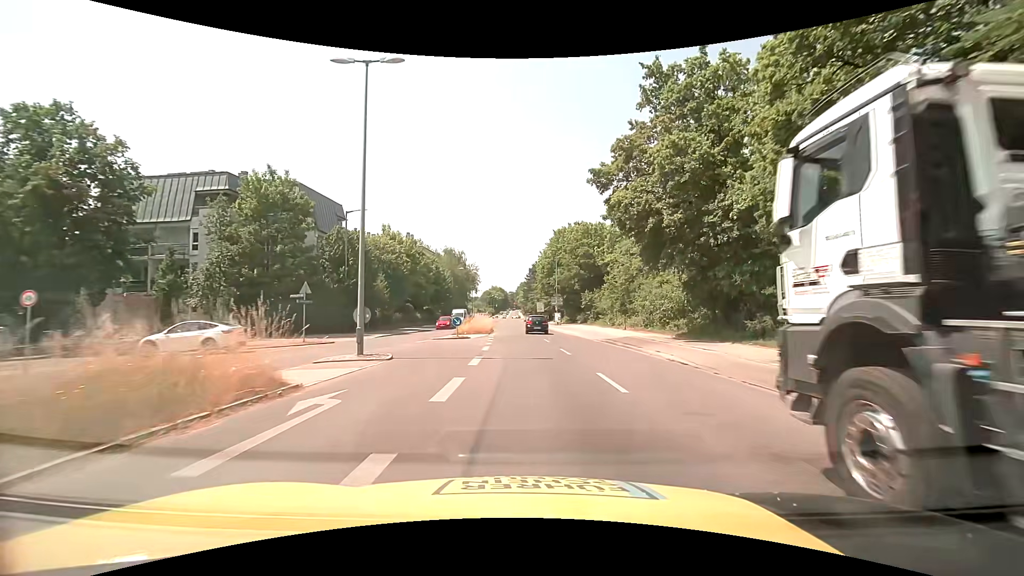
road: secondary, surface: asphalt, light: Day
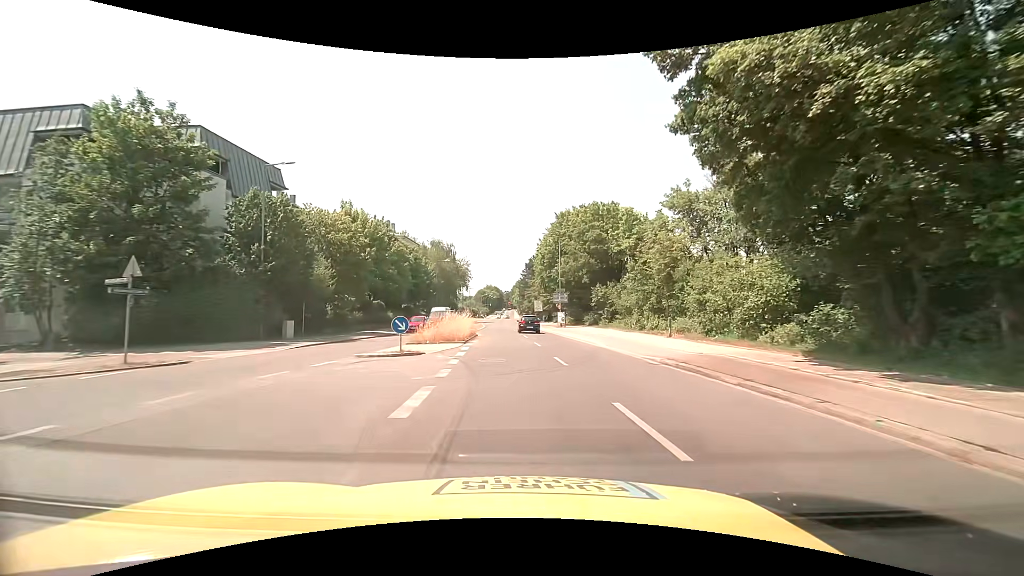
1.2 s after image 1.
(+0.2, +13.3) m; +1°
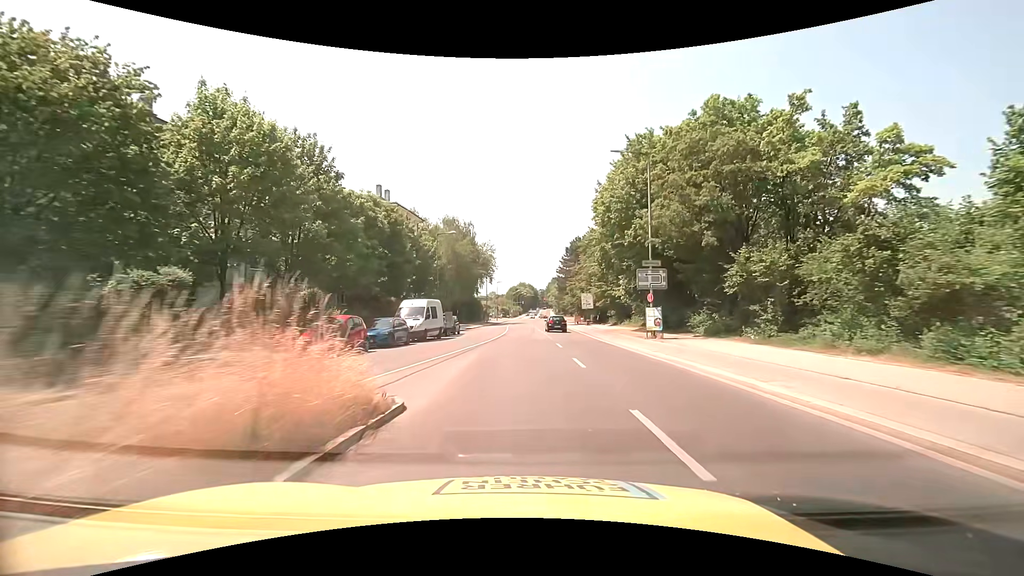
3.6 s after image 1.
(-0.8, +27.7) m; -4°
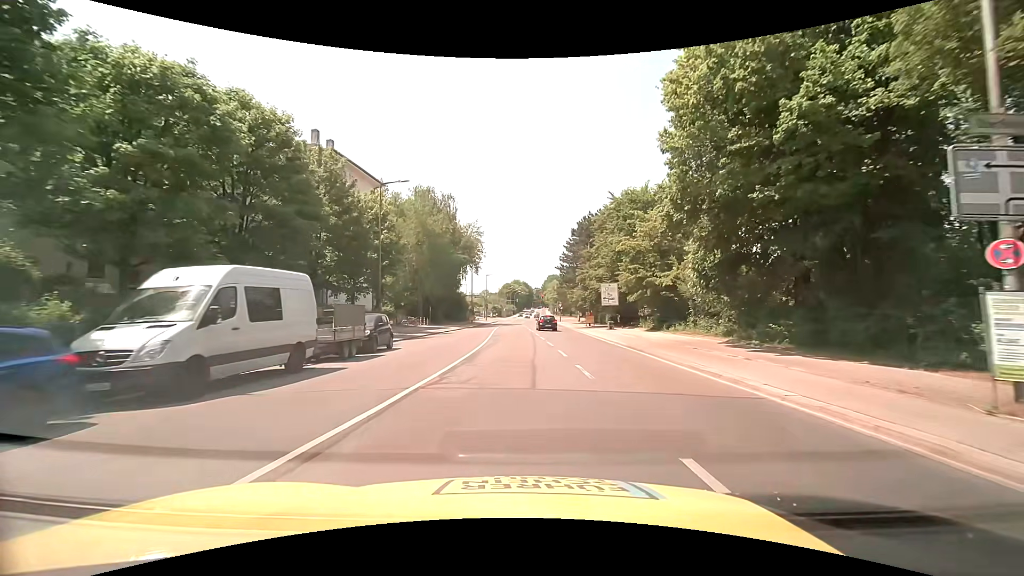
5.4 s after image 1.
(+0.1, +20.5) m; +1°
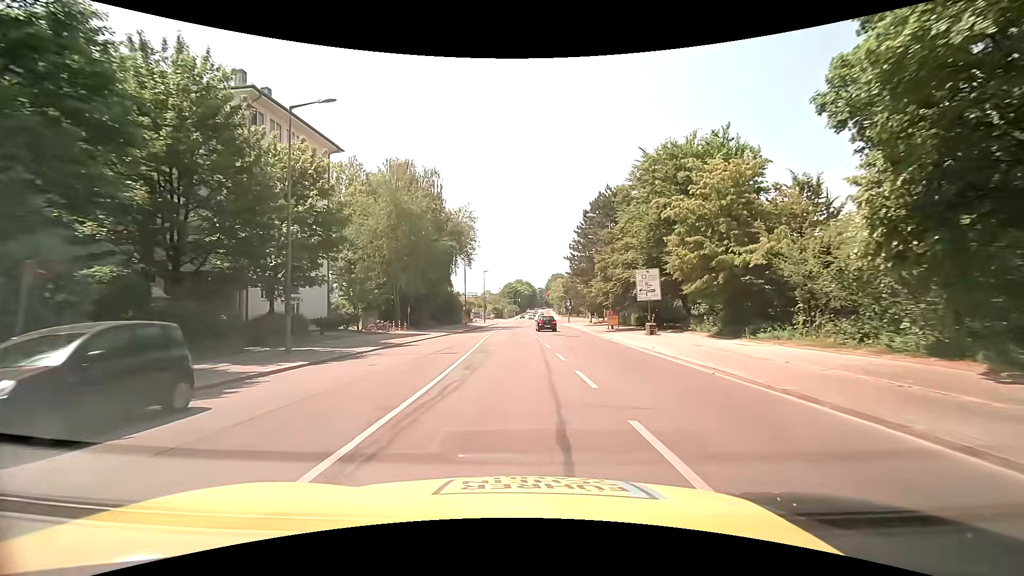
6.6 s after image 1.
(+0.1, +13.4) m; 0°
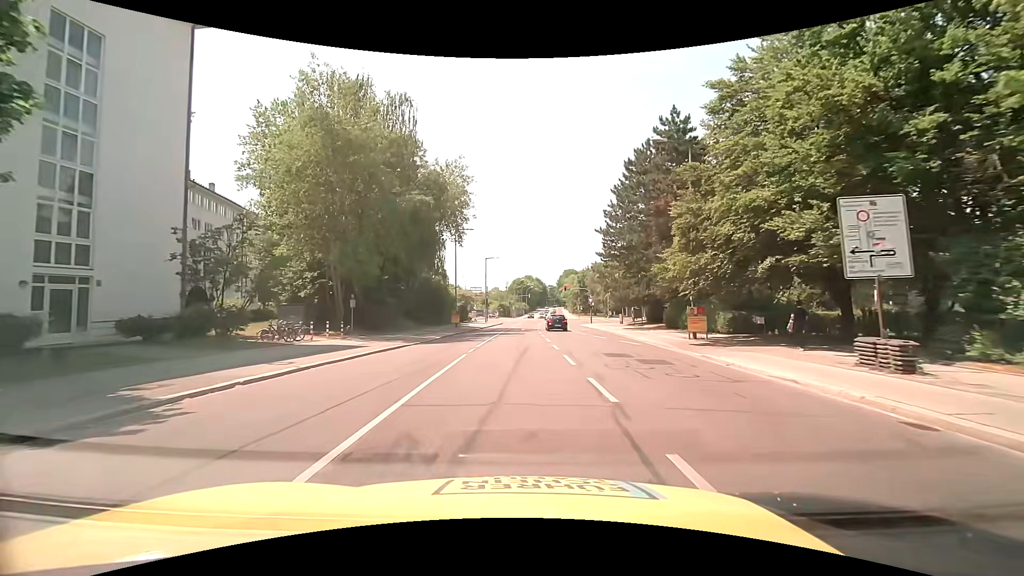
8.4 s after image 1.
(-0.2, +19.7) m; -1°
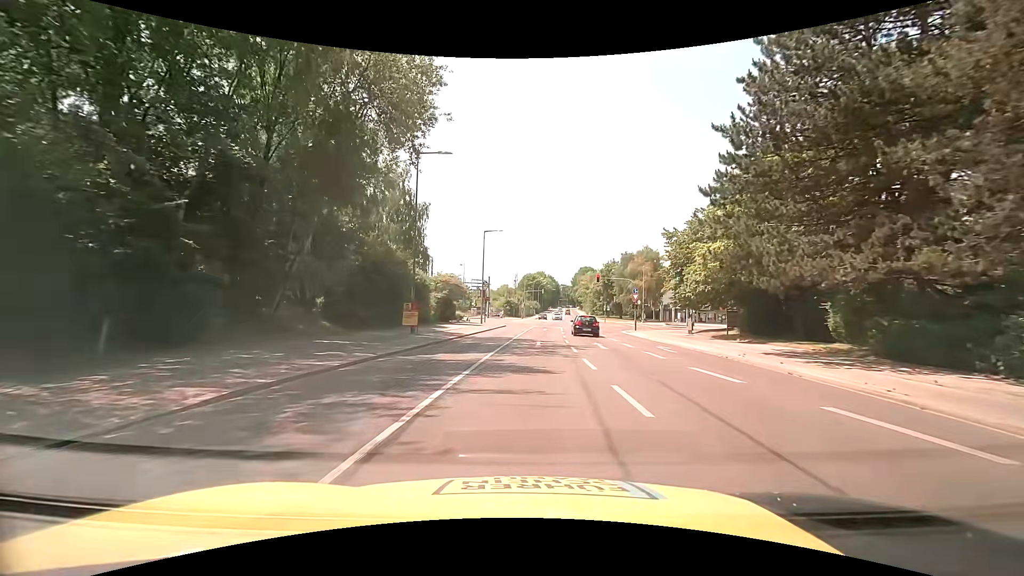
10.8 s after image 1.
(-0.1, +24.7) m; -1°
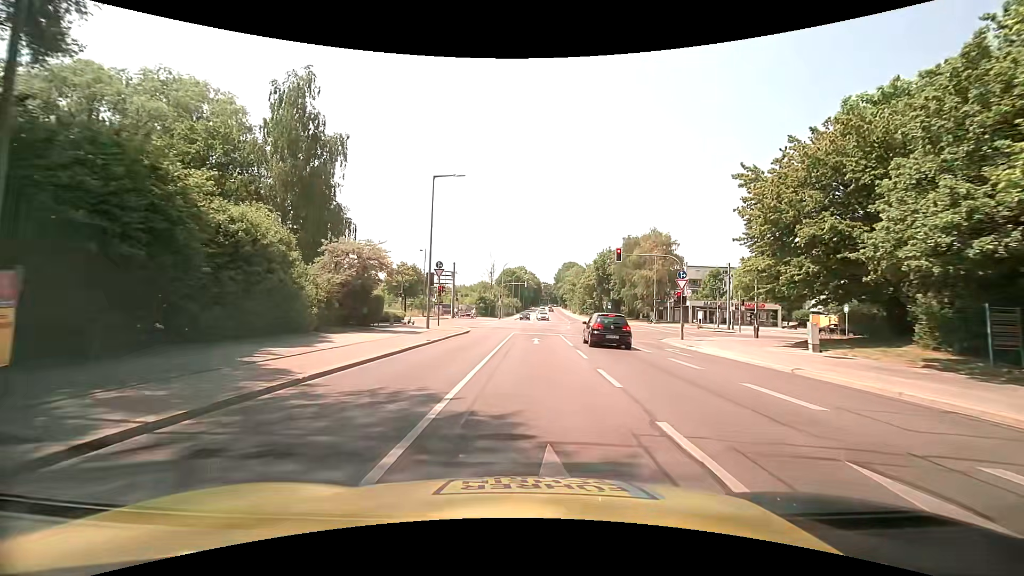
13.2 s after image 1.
(+0.5, +21.4) m; +3°
(0, +10) (0, +20) (0, +30) (+1, +40) (+2, +50) (+3, +60) (+4, +70) (+5, +80) (+6, +90) (+6, +100) m
